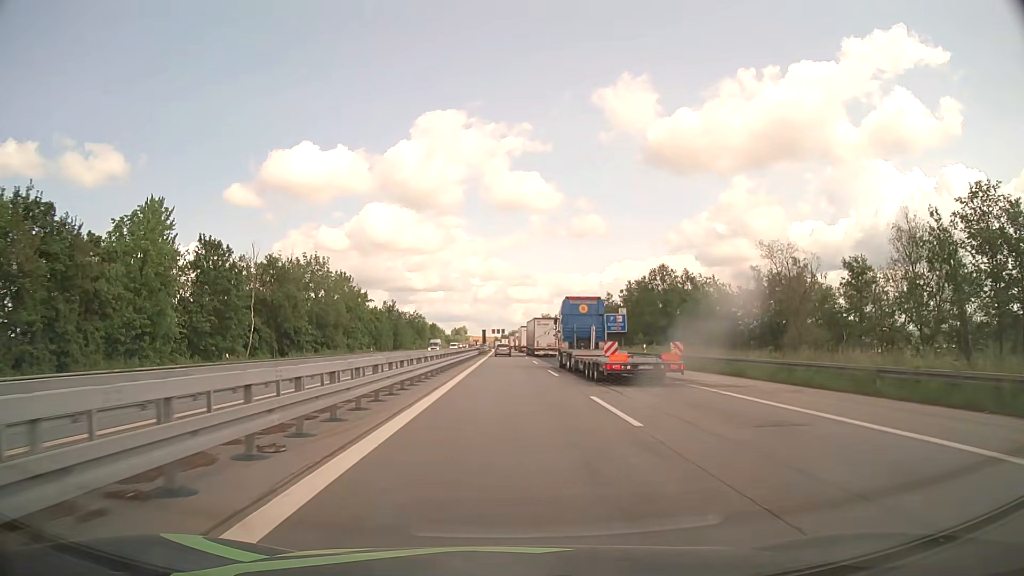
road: motorway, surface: asphalt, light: Day
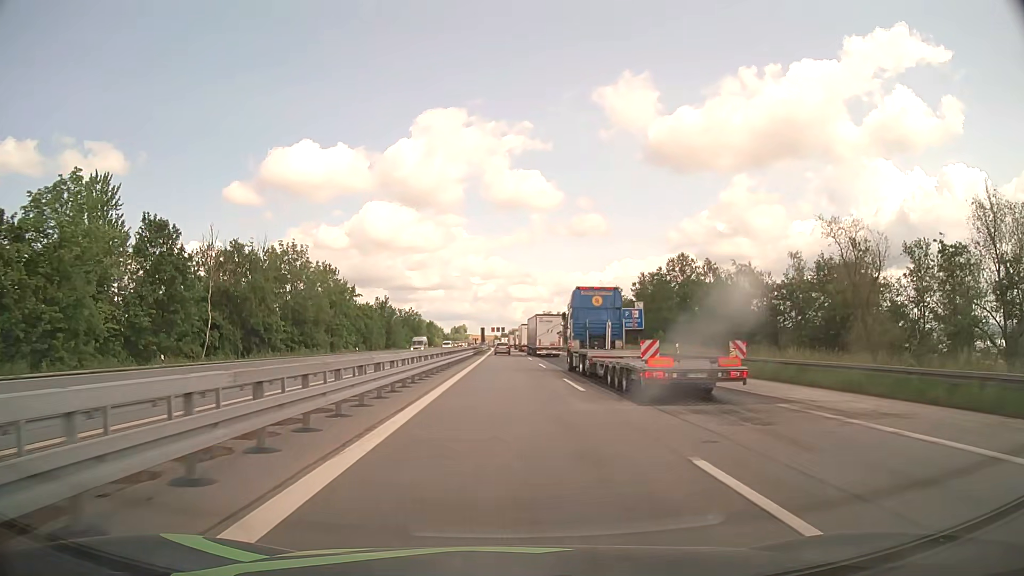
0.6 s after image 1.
(0.0, +9.6) m; 0°
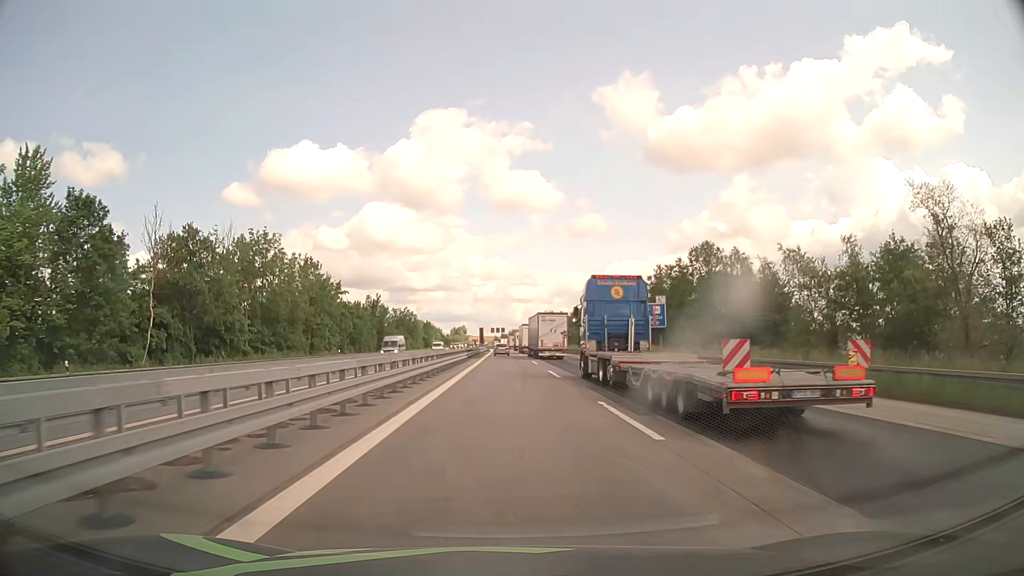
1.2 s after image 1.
(0.0, +9.6) m; 0°
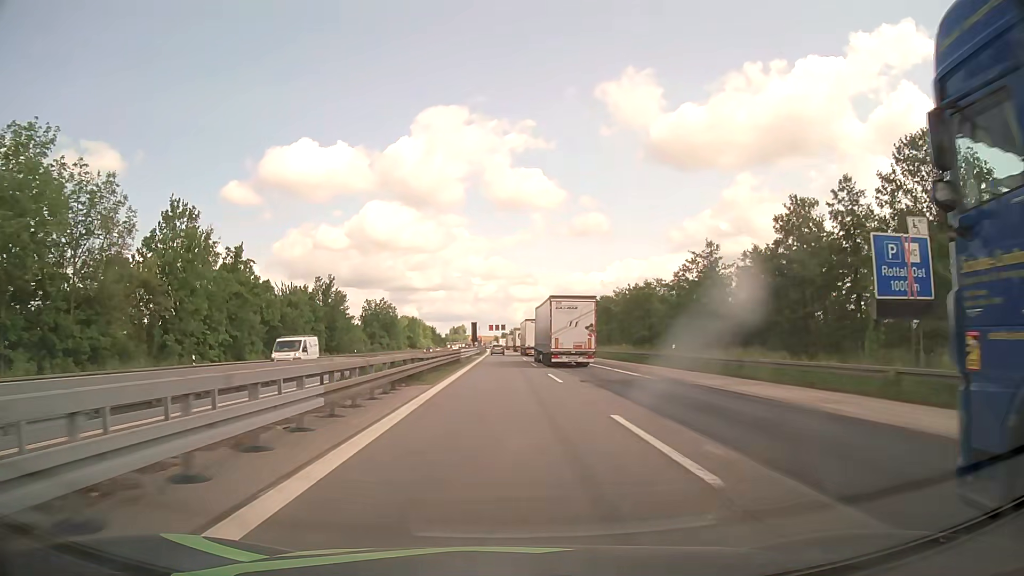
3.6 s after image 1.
(0.0, +38.4) m; 0°
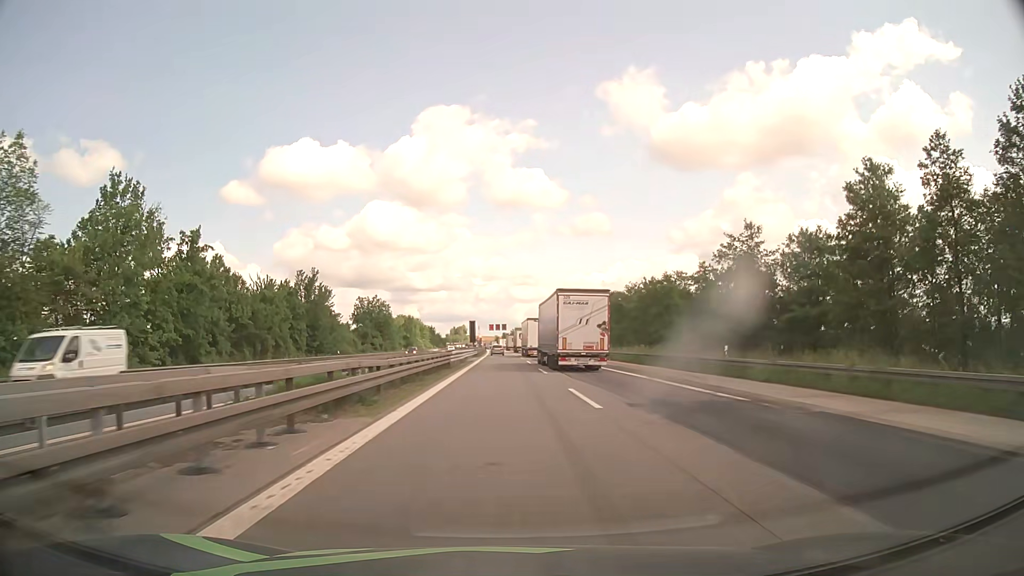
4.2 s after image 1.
(0.0, +9.6) m; 0°
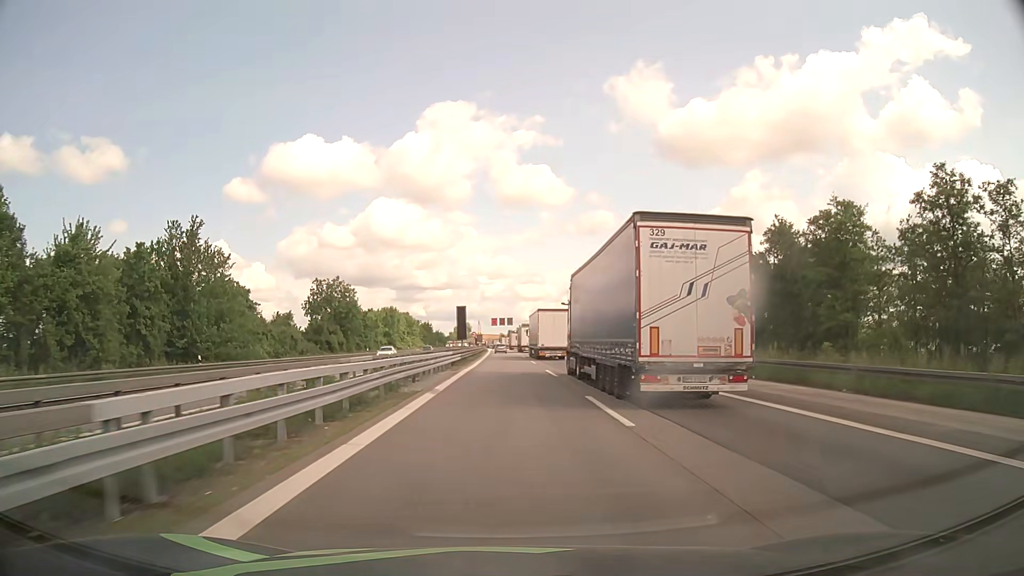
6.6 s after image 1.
(-0.3, +38.4) m; -1°
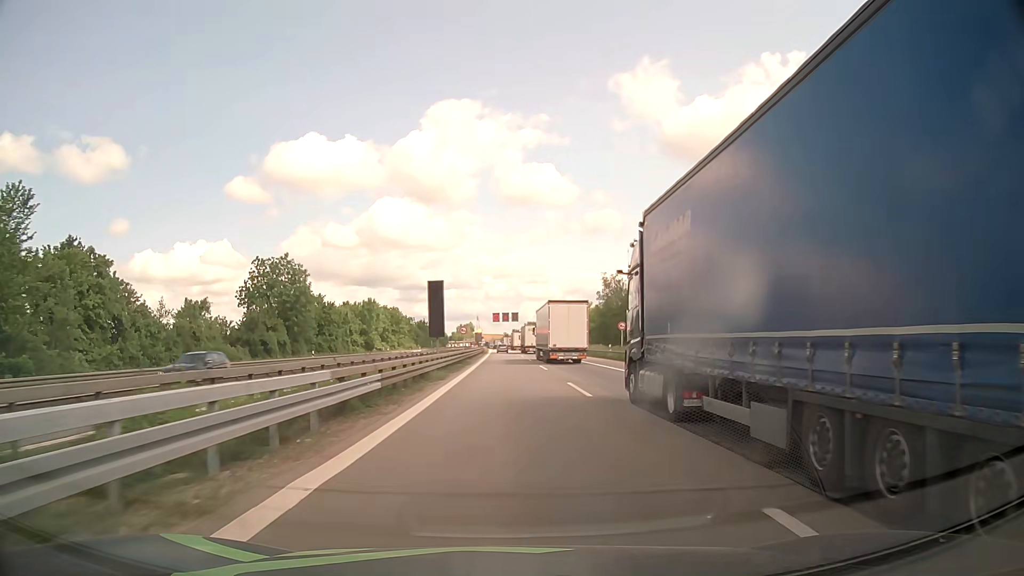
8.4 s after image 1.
(-0.1, +28.8) m; 0°
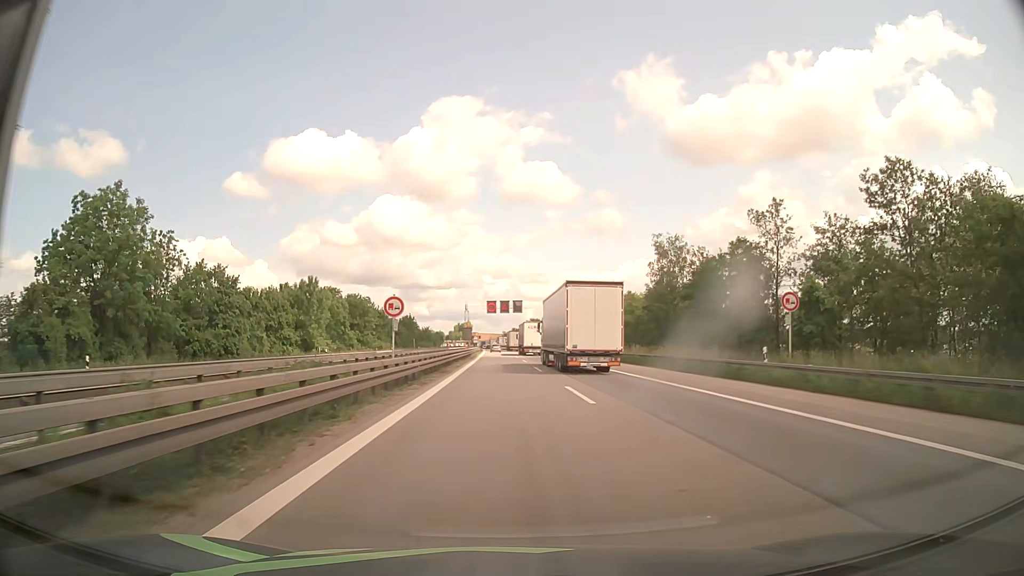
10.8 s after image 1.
(0.0, +38.5) m; 0°
(0, +10) (0, +20) (0, +30) (0, +40) (0, +50) (0, +60) (0, +70) (-1, +80) (-1, +90) (-1, +100) m
